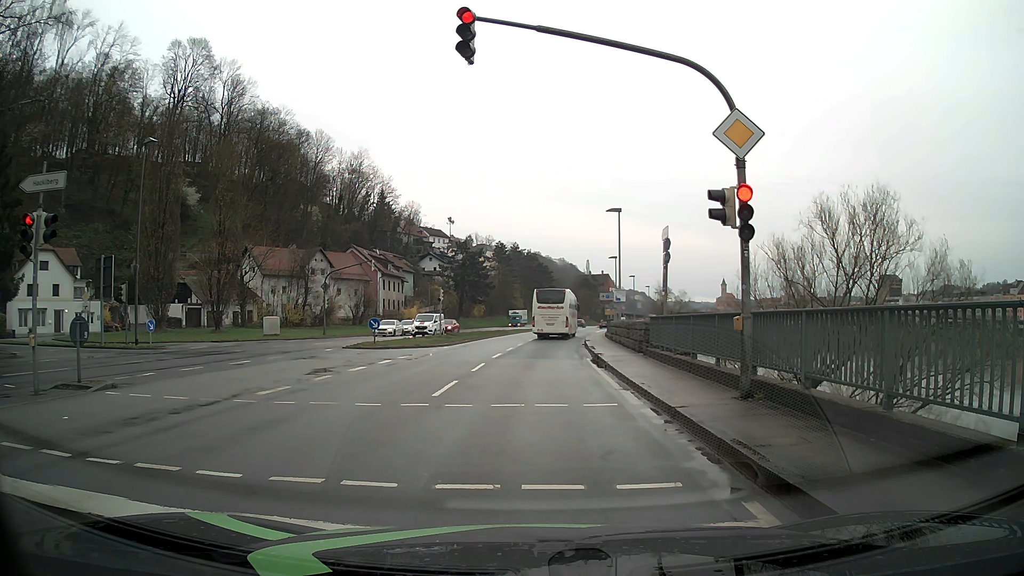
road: primary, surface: asphalt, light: Day
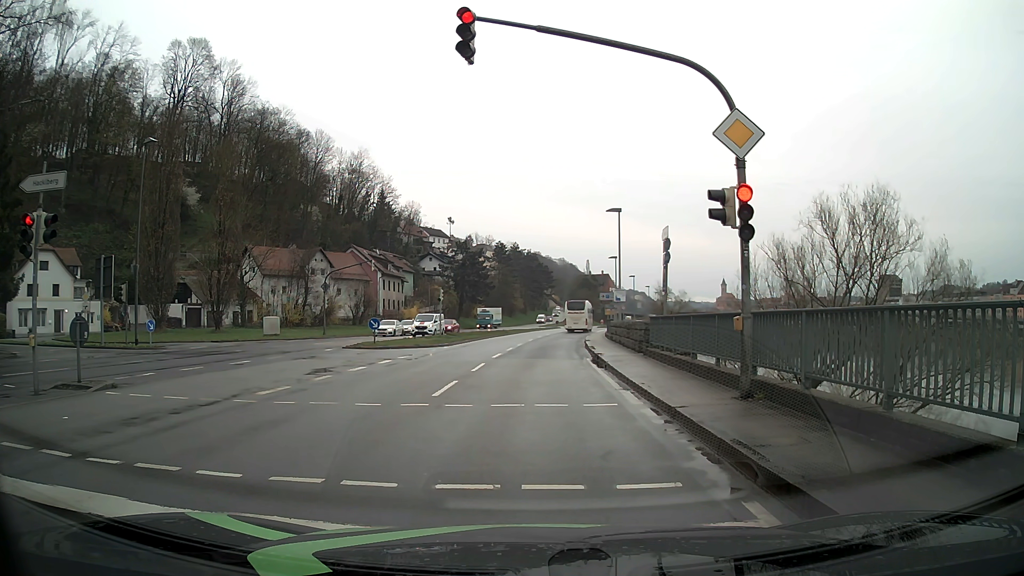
(0.0, 0.0) m; 0°
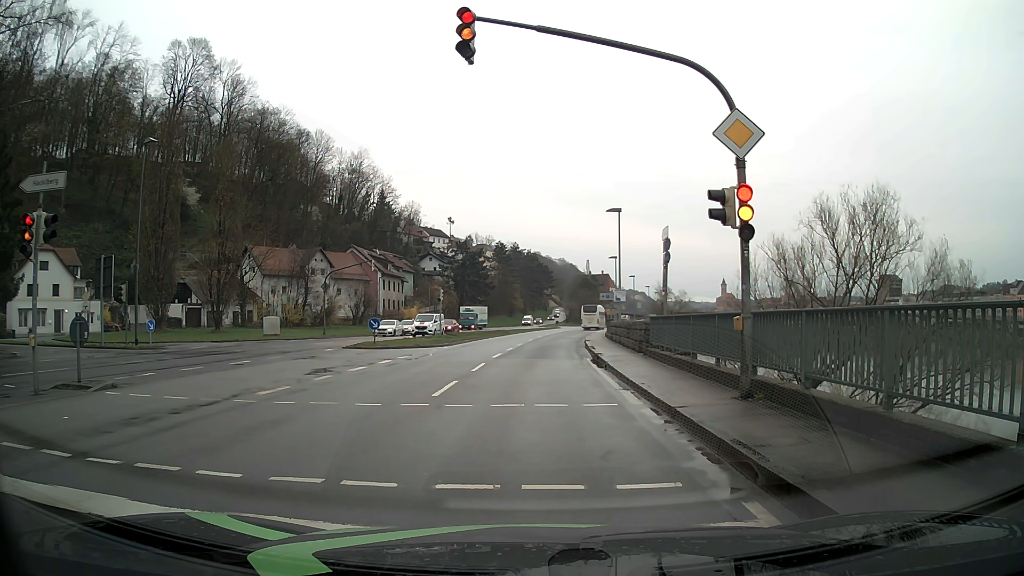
(0.0, 0.0) m; 0°
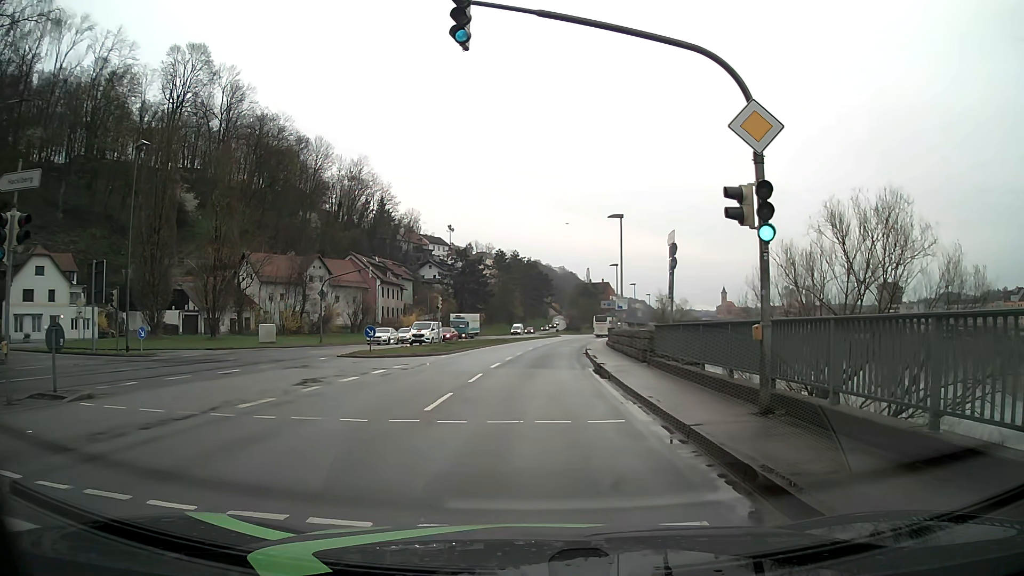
(0.0, +1.1) m; -1°
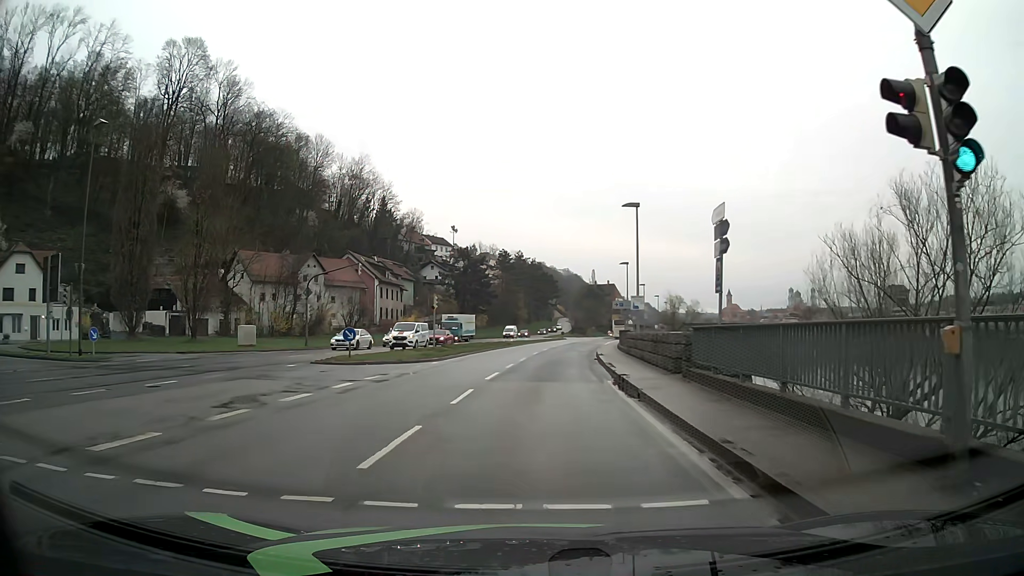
(+0.1, +4.9) m; +1°
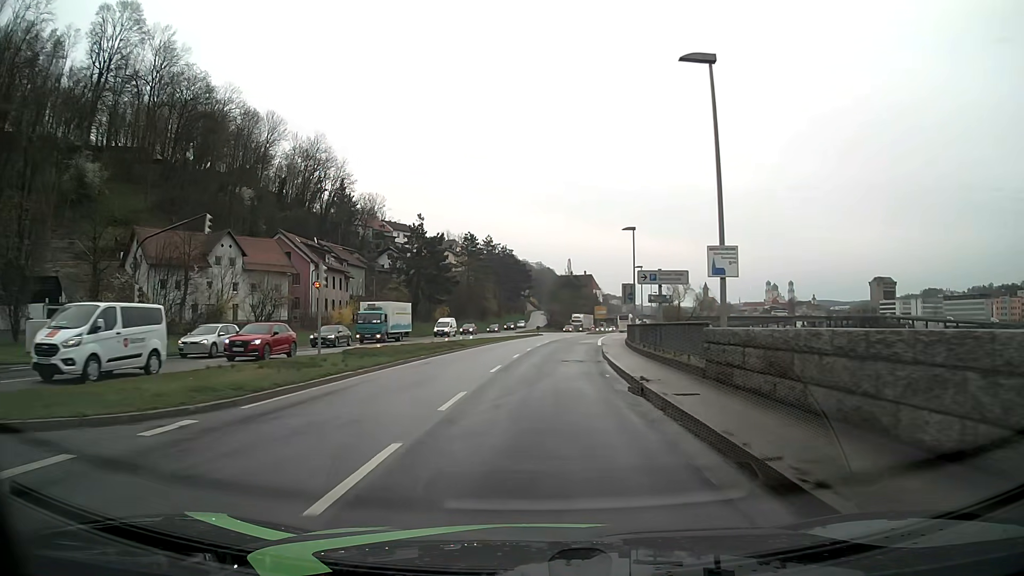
(+0.2, +20.5) m; +1°
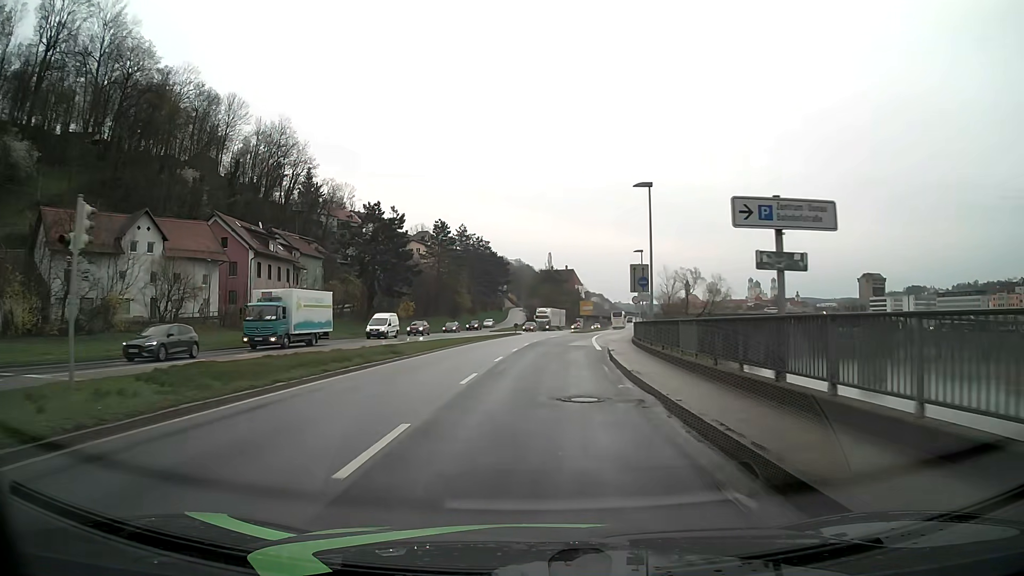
(+0.4, +14.1) m; +3°
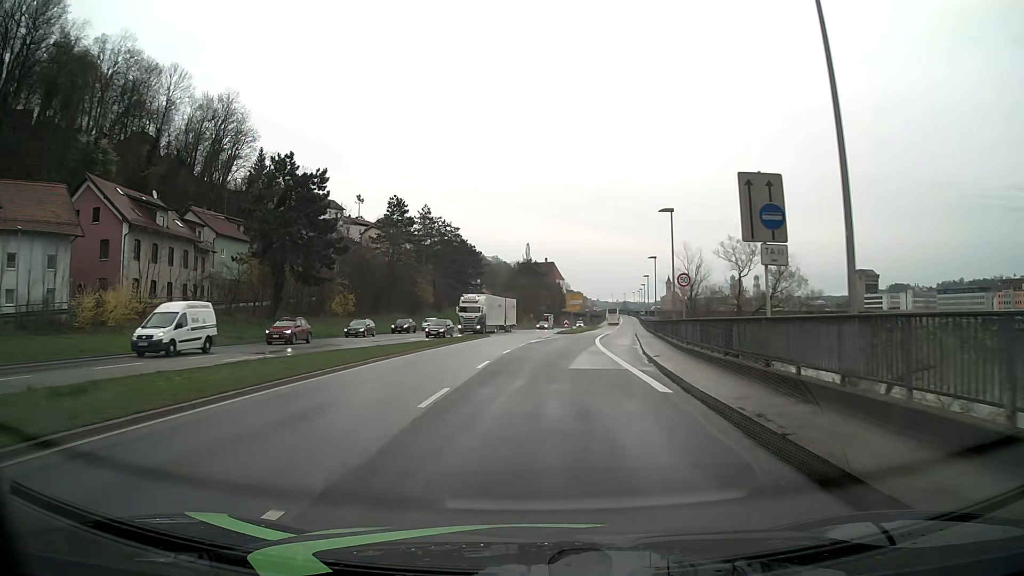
(+0.3, +22.2) m; +2°
(0, +10) (0, +20) (+1, +30) (+2, +40) (+3, +50) (+4, +60) (+6, +70) (+7, +80) (+9, +89) (+10, +99) m
